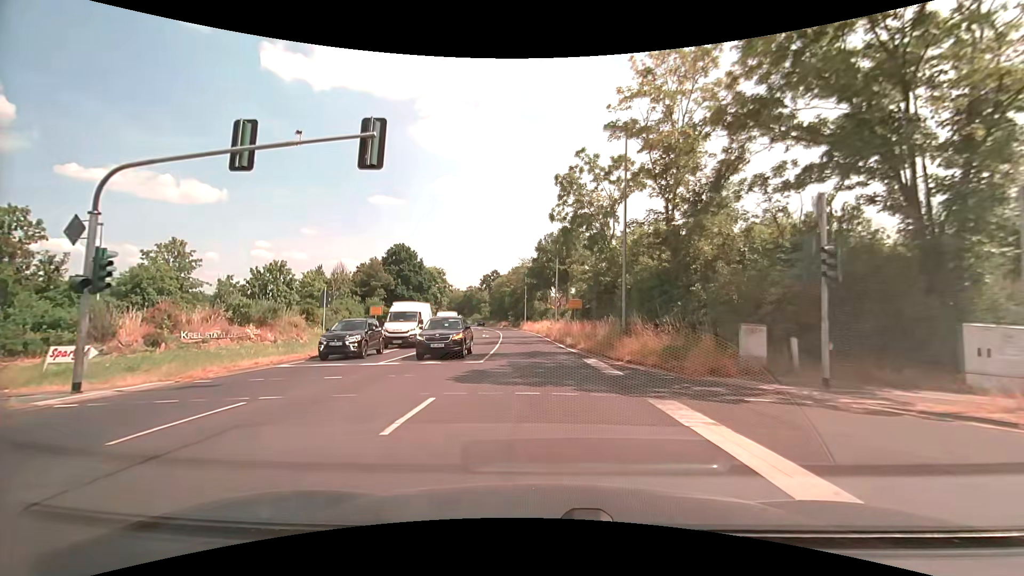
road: primary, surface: asphalt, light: Day
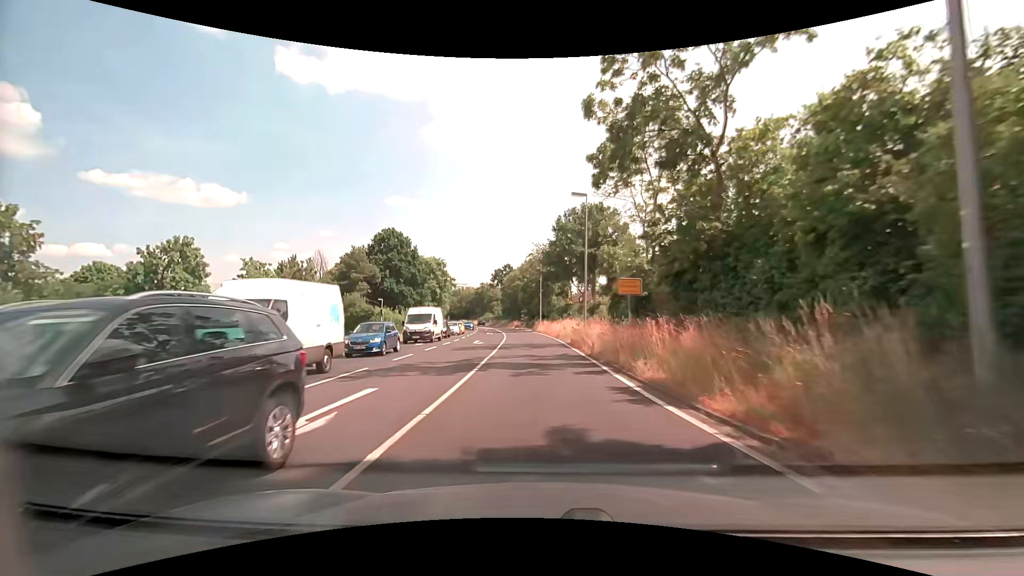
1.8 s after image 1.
(-0.3, +17.3) m; -2°
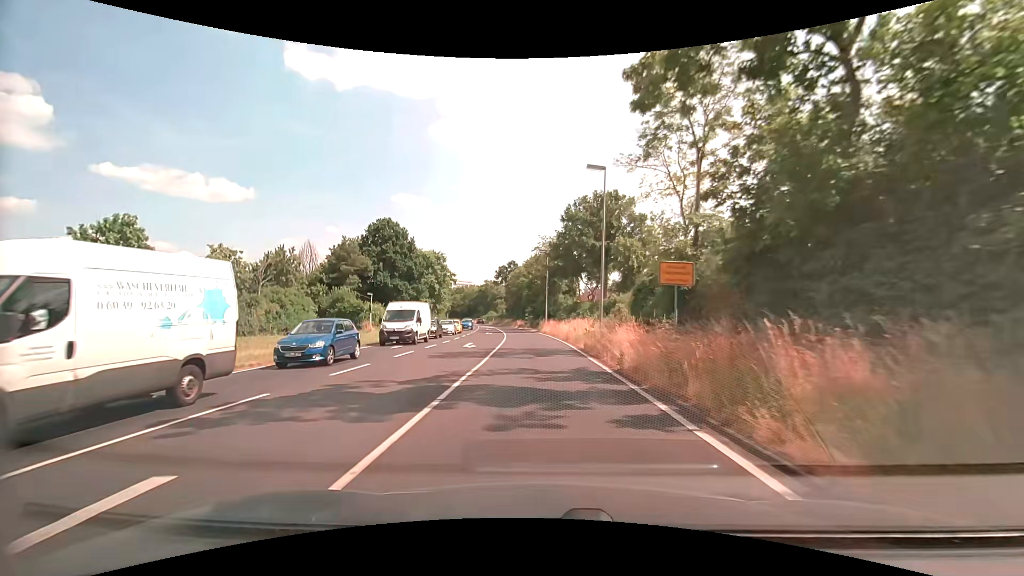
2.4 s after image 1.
(0.0, +6.0) m; -1°
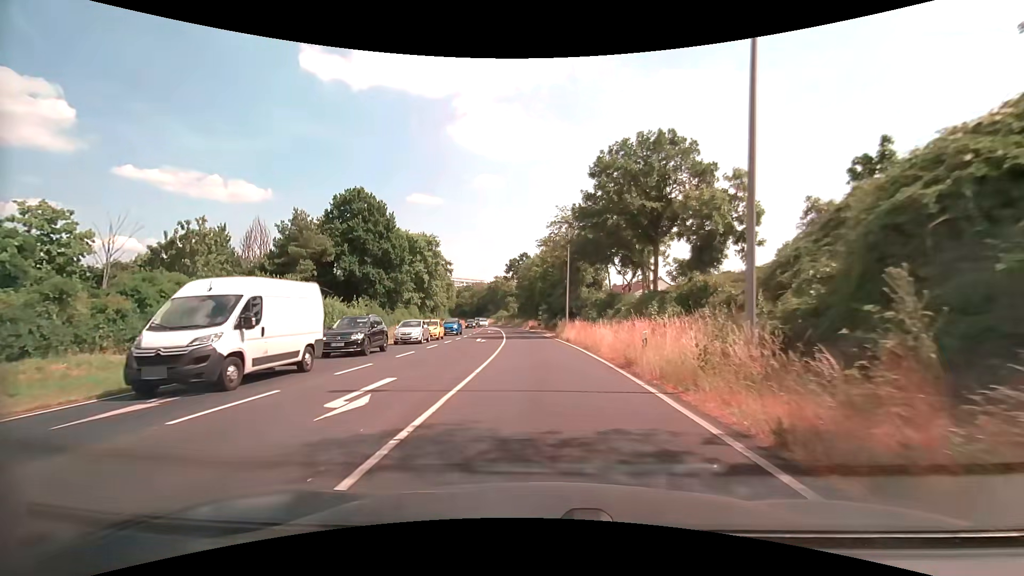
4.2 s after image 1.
(-0.2, +18.0) m; -2°
(0, +10) (0, +20) (-1, +30) (-1, +40) (-2, +50) (-3, +60) (-4, +70) (-5, +80) (-6, +90) (-8, +100) m
